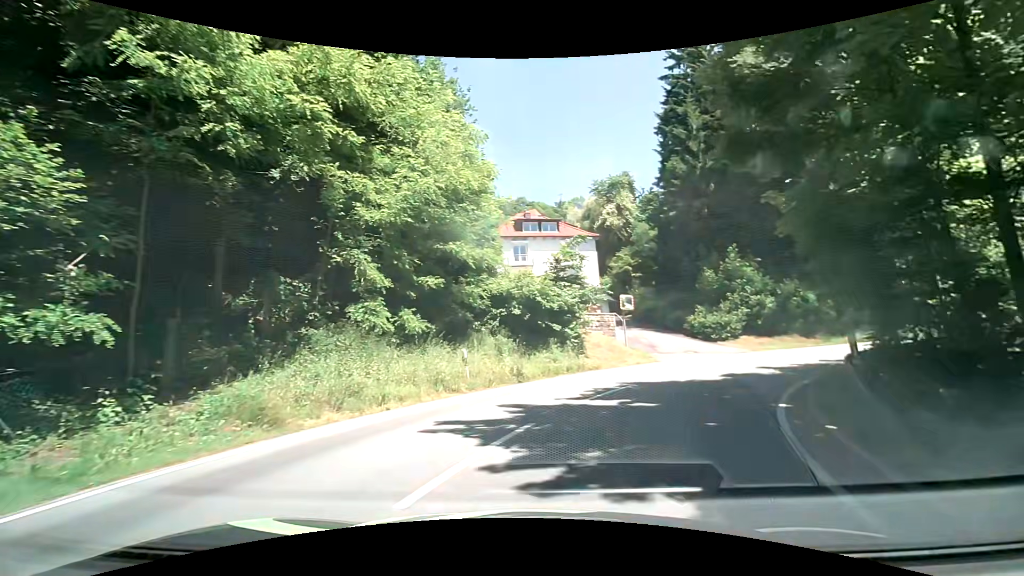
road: tertiary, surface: asphalt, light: Day
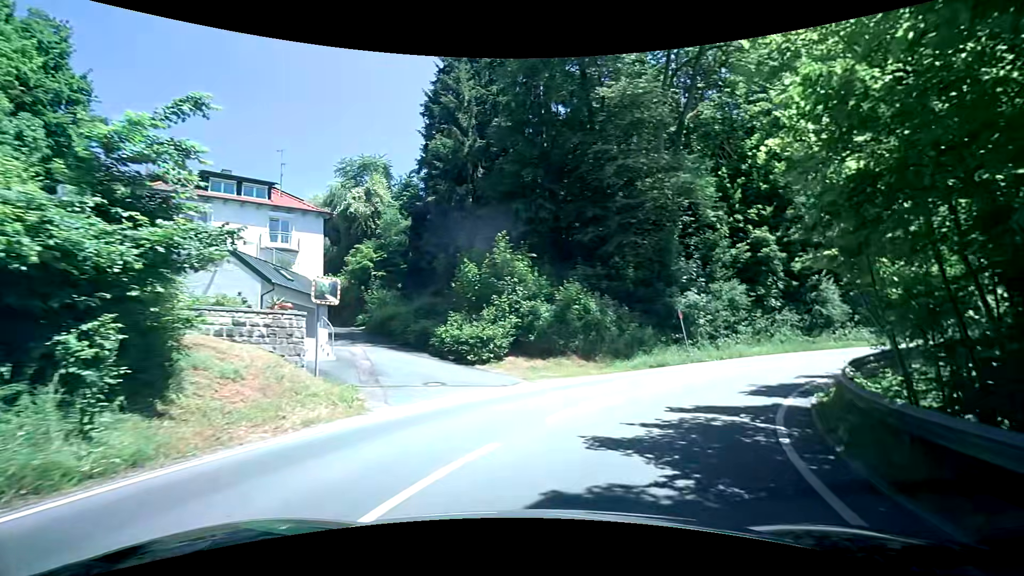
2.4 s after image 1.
(+3.0, +12.5) m; +27°
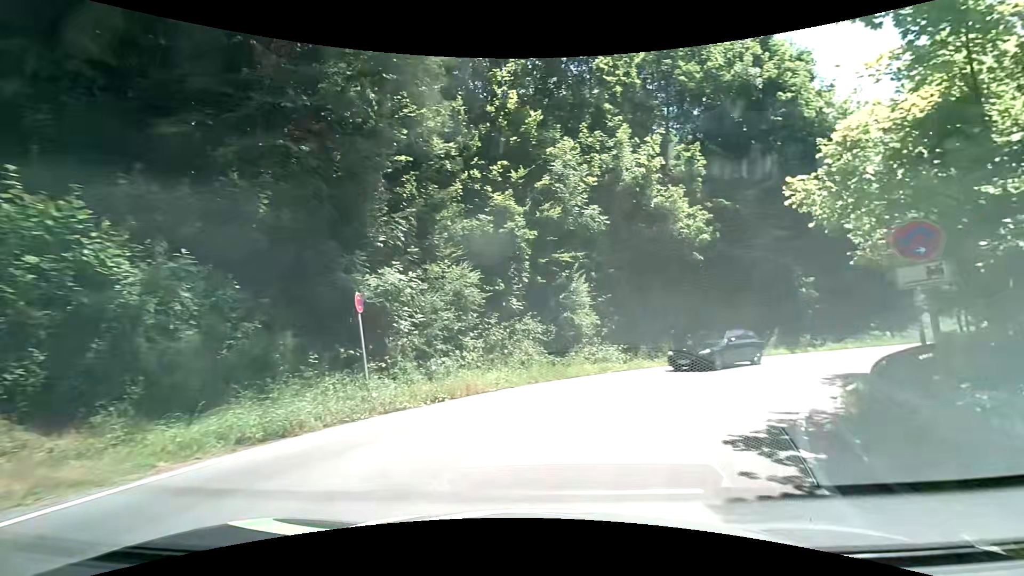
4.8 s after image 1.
(+4.0, +13.7) m; +32°
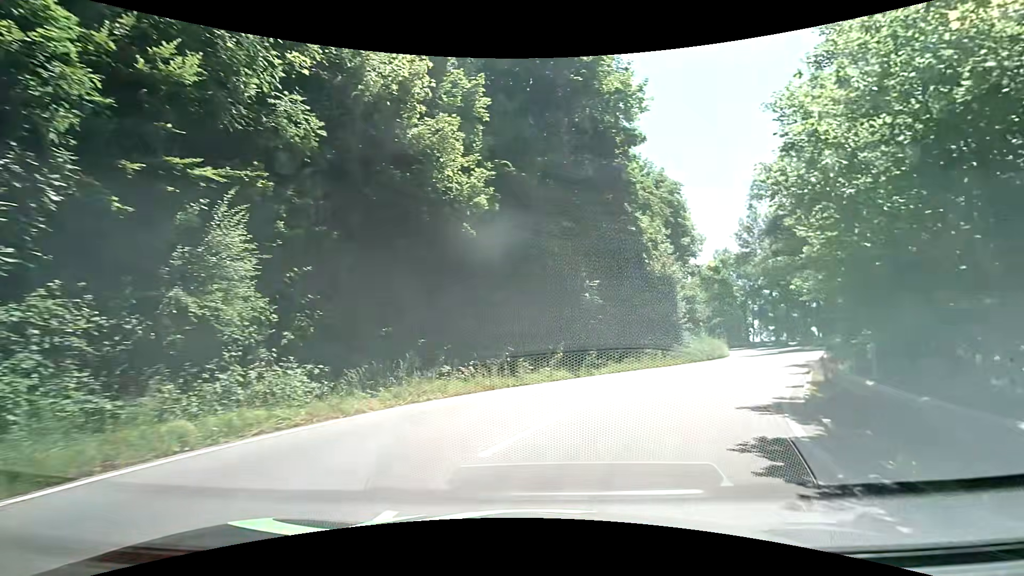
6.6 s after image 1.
(+2.6, +10.9) m; +28°
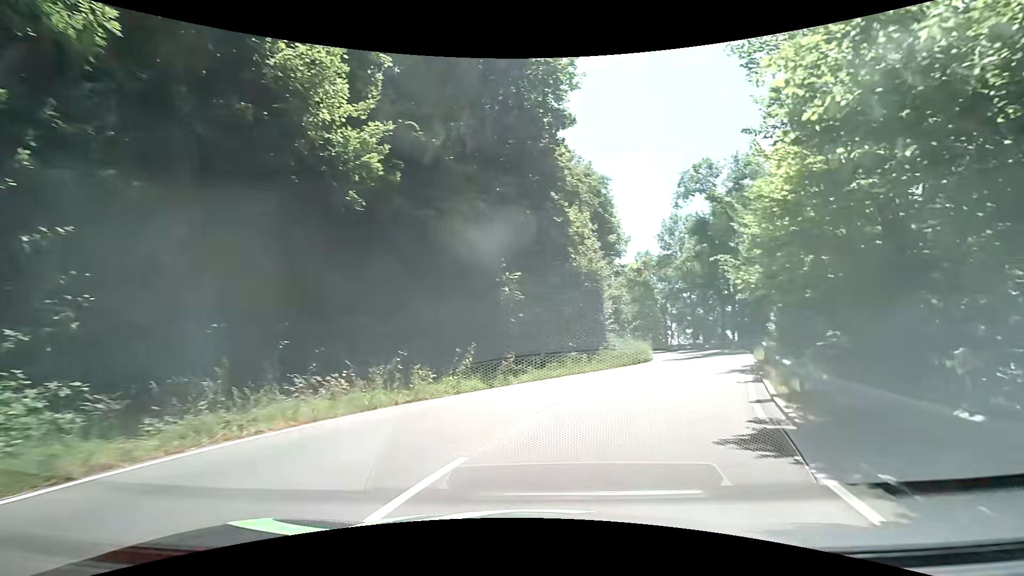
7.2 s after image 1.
(+0.2, +3.9) m; +7°
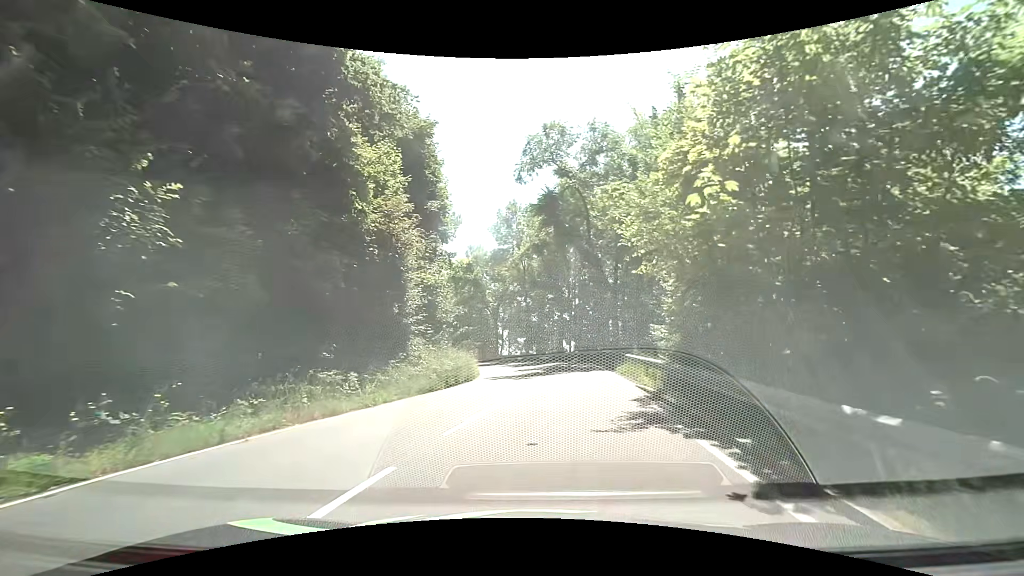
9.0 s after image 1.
(+2.6, +11.6) m; +20°
